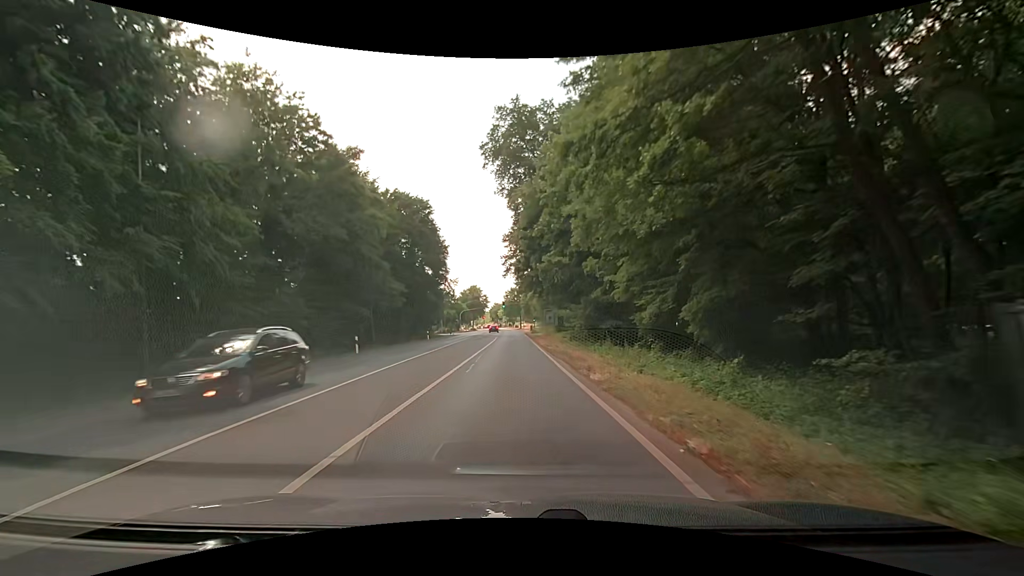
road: secondary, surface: asphalt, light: Day
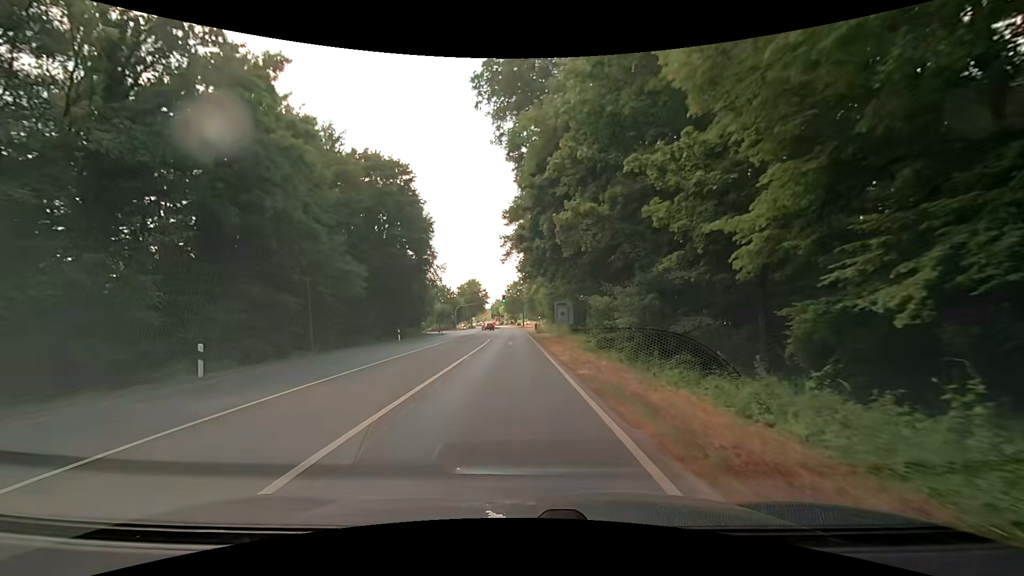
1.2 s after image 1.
(0.0, +14.5) m; -1°
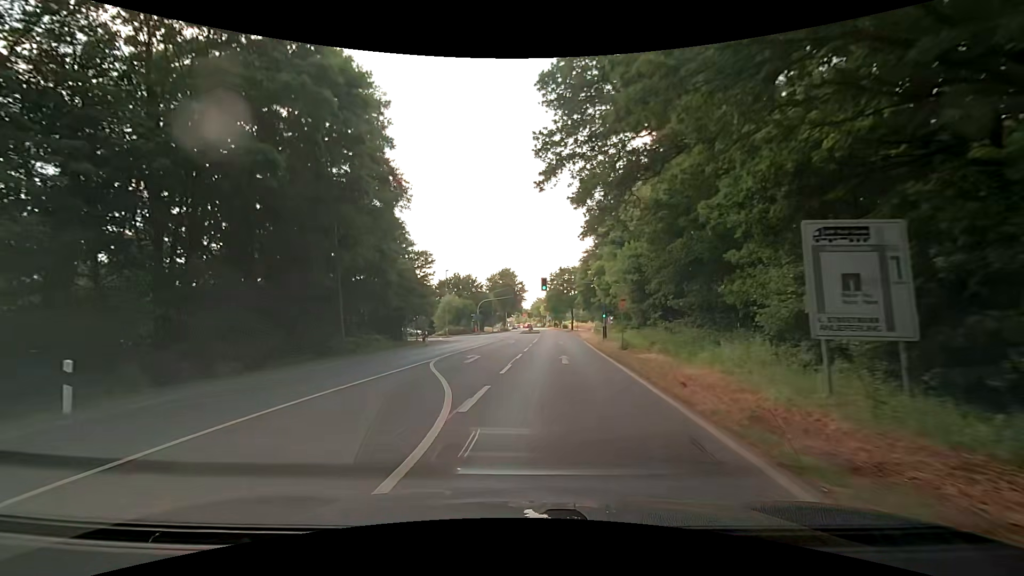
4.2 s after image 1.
(-0.5, +33.8) m; -3°
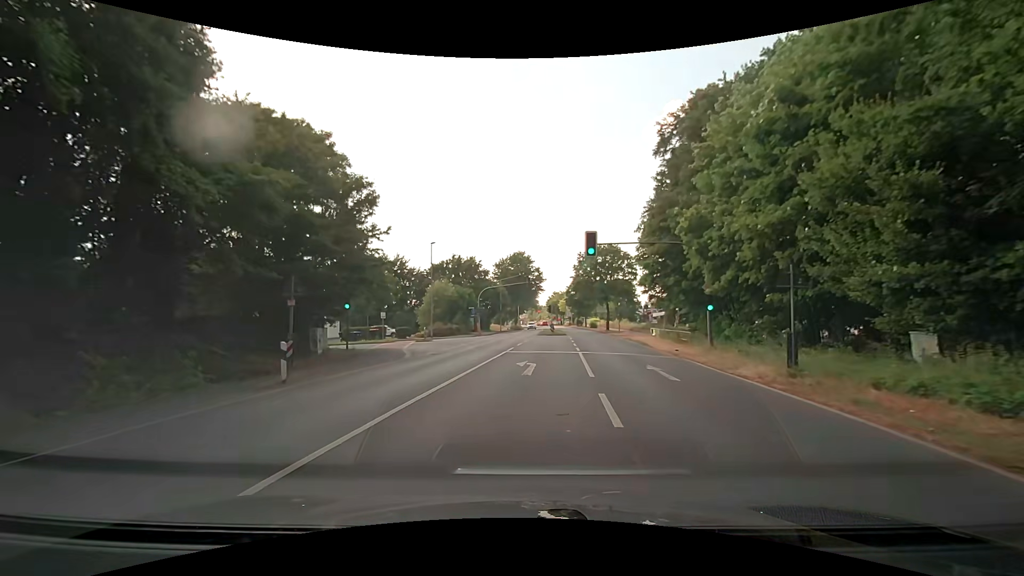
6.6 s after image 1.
(-1.0, +24.5) m; -6°
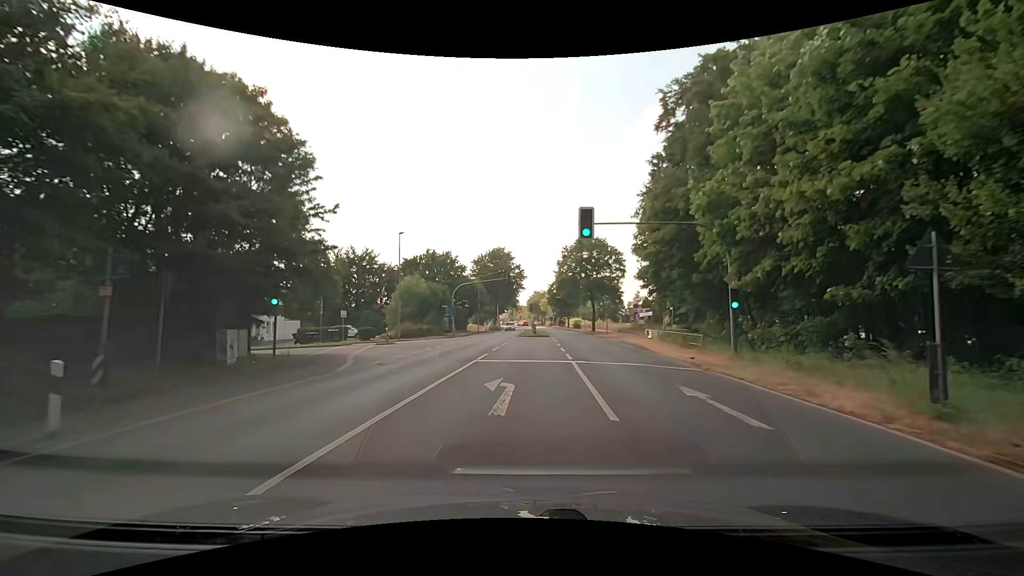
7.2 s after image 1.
(+0.3, +5.6) m; +5°
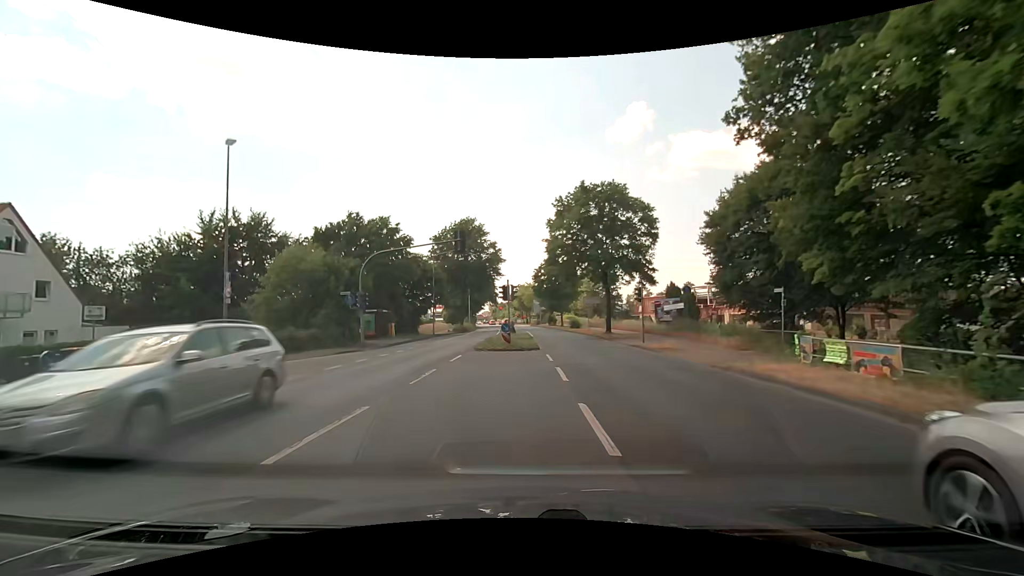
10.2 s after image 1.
(+1.4, +24.6) m; +2°
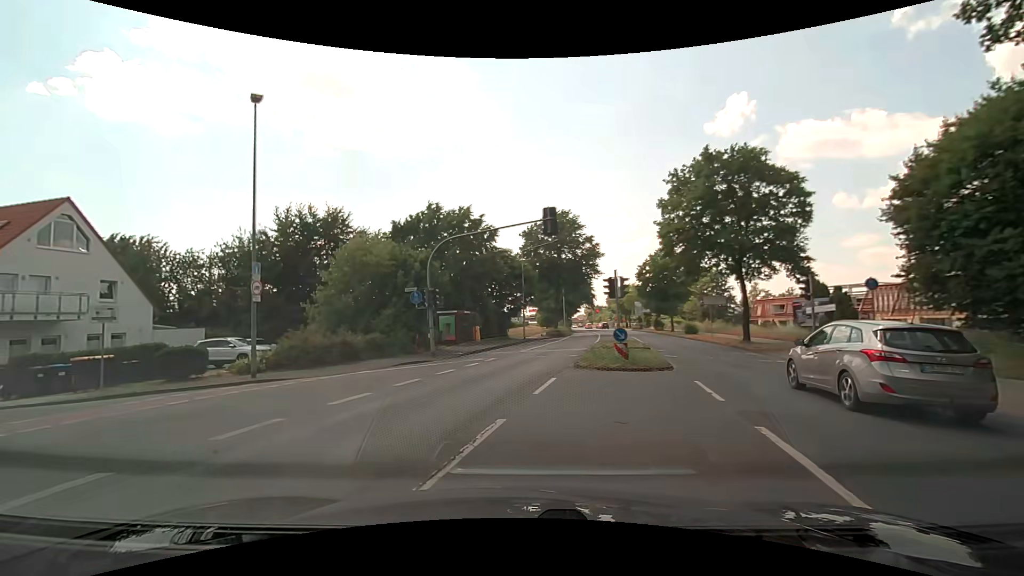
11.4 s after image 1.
(-0.3, +6.9) m; -10°
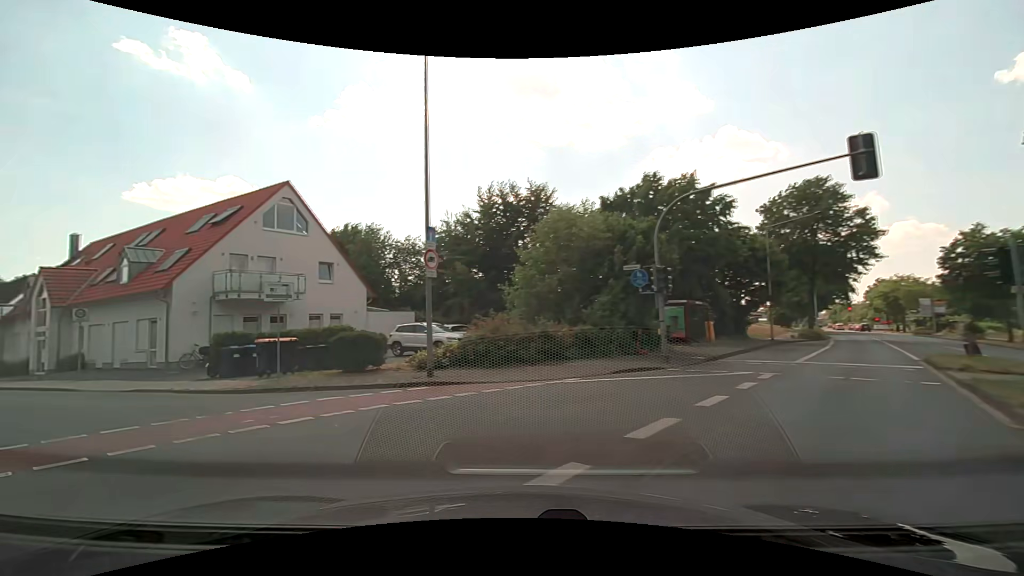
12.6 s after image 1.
(-1.1, +6.6) m; -22°
